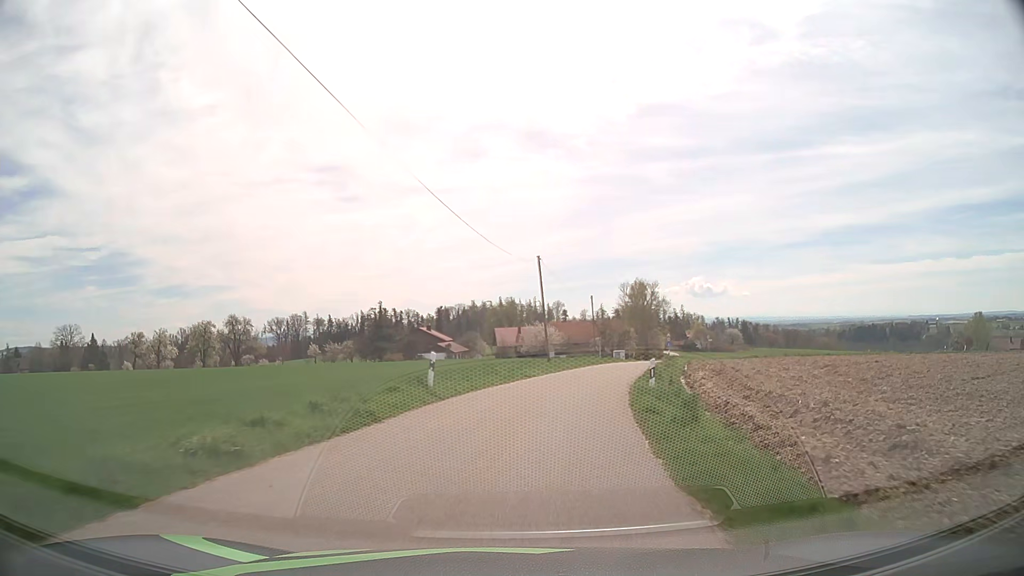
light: Day
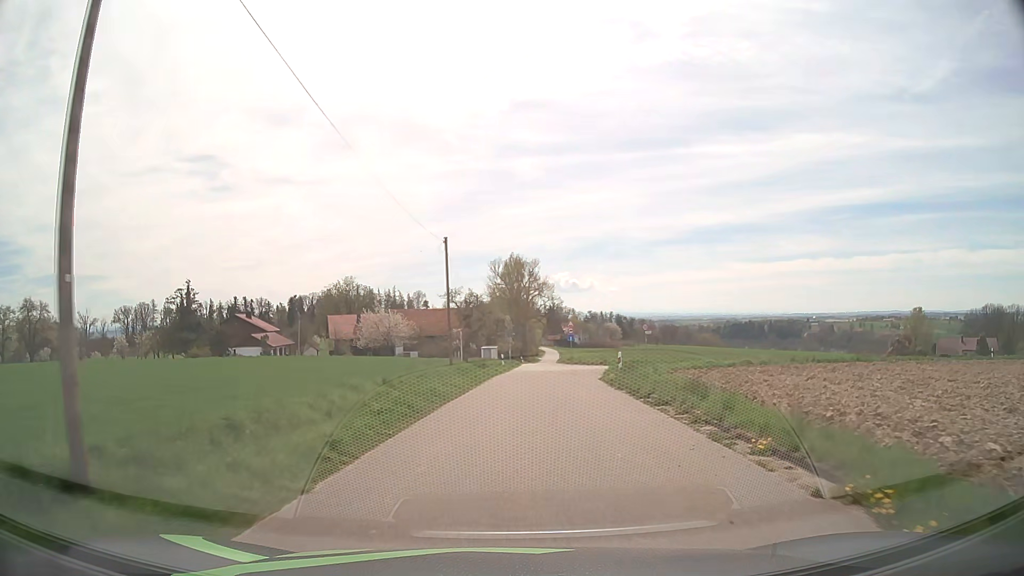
(+4.9, +35.2) m; +12°
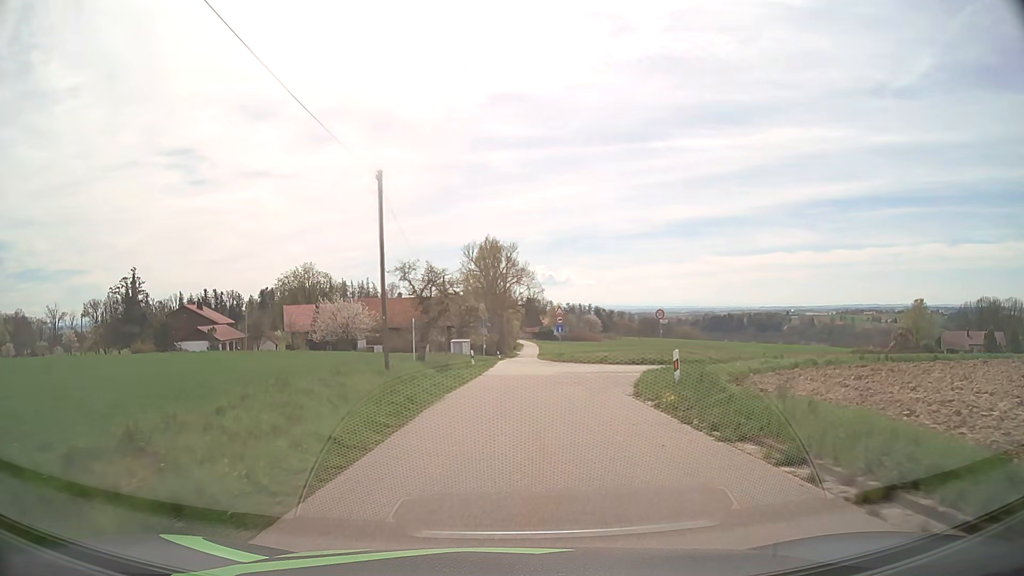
(+0.3, +12.4) m; +2°
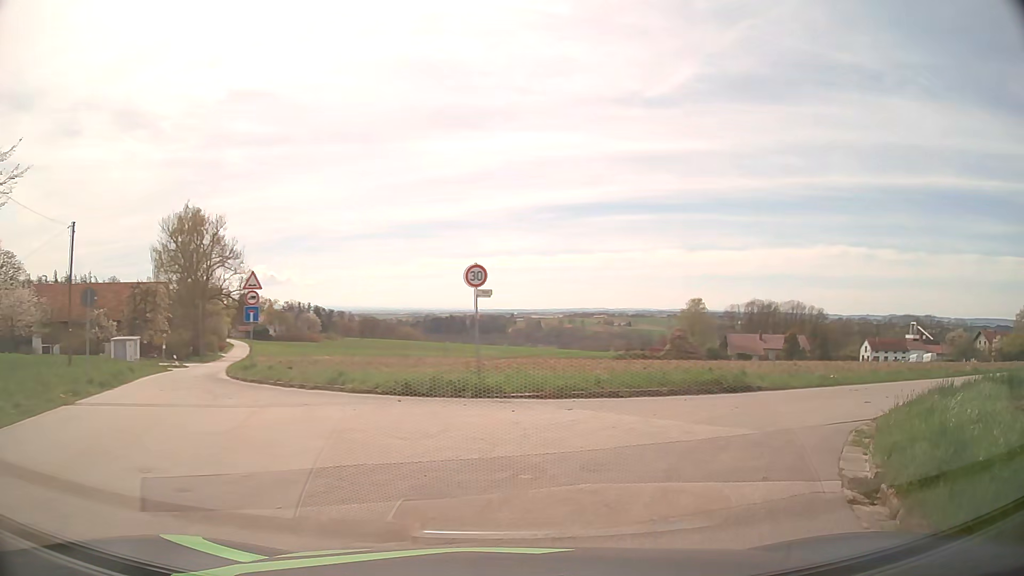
(+2.0, +23.4) m; +22°
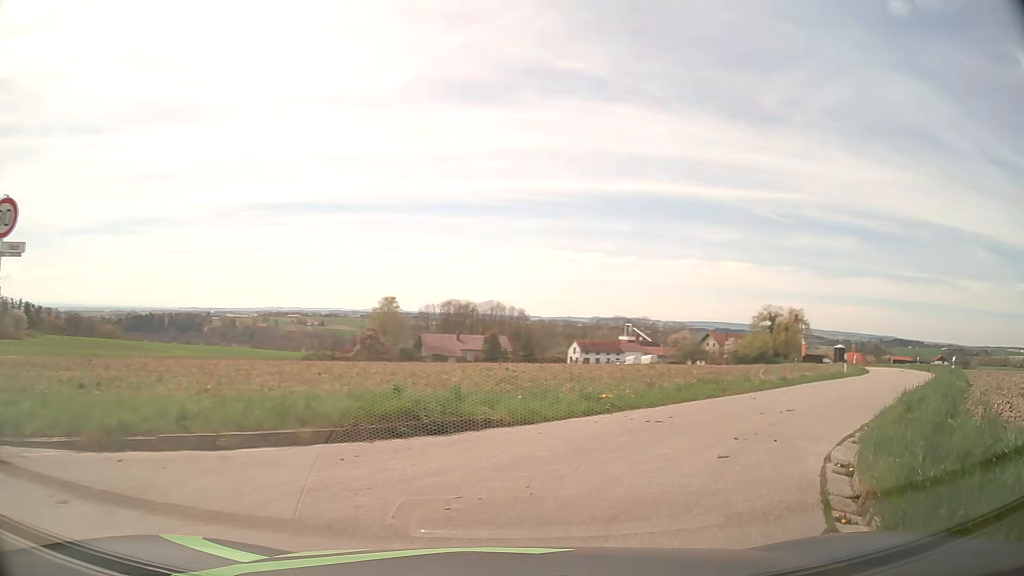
(+1.8, +8.0) m; +26°
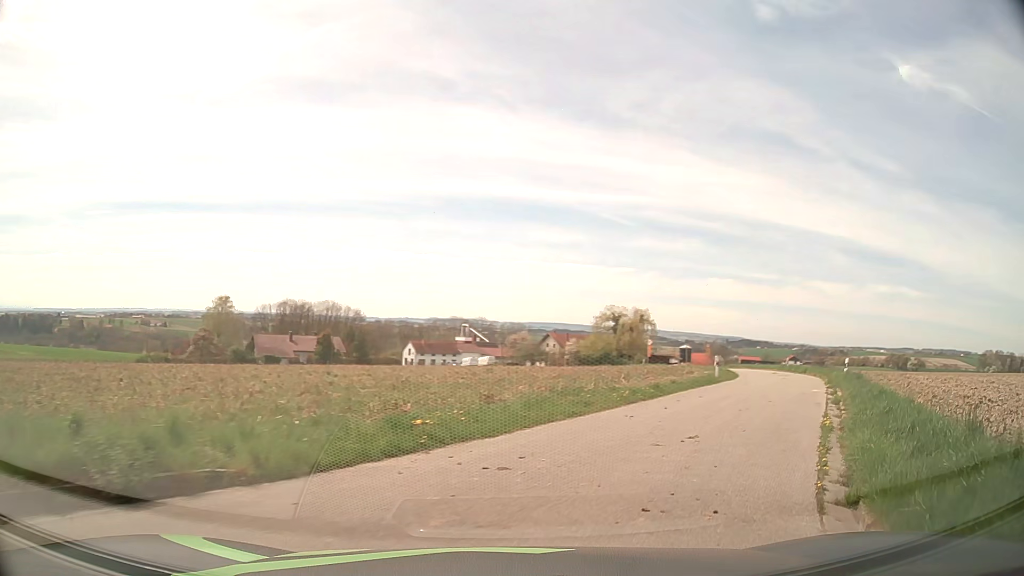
(+0.5, +4.4) m; +14°
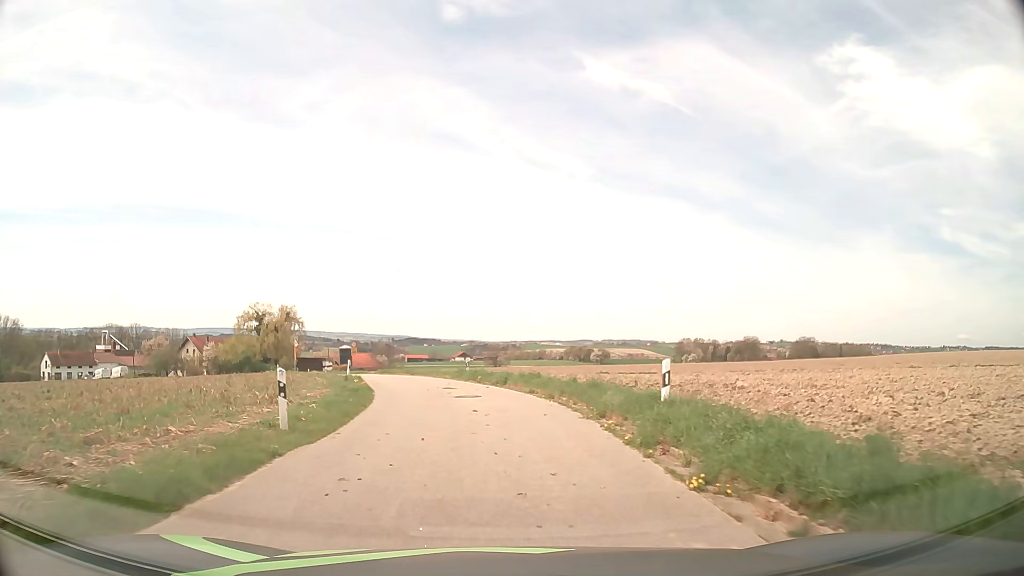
(+7.4, +19.1) m; +30°
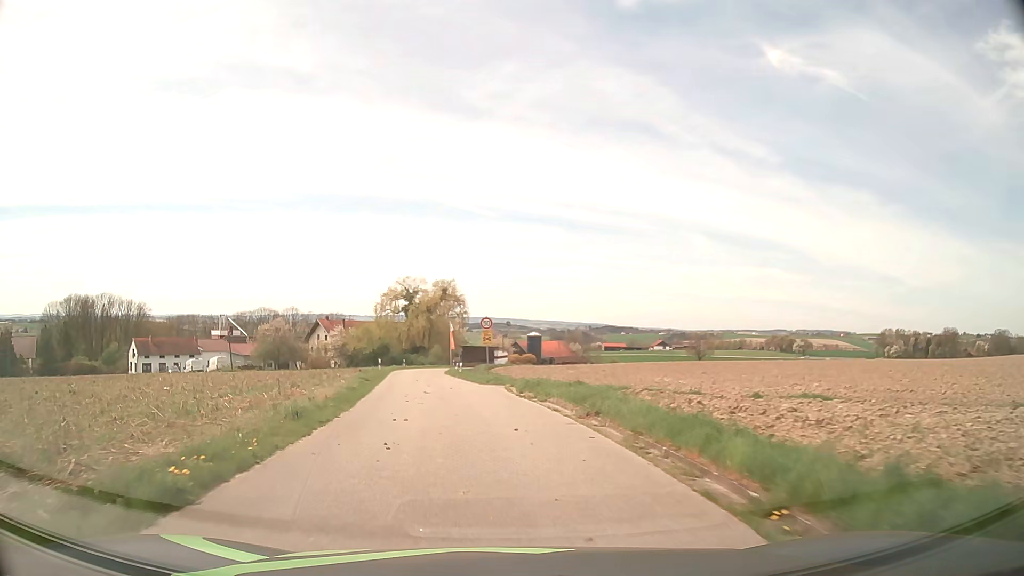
(-3.4, +31.9) m; -16°
(-1, +10) (-2, +20) (-4, +30) (-6, +40) (-7, +49) (-8, +59) (-9, +69) (-9, +79) (-7, +89) (-5, +99) m
